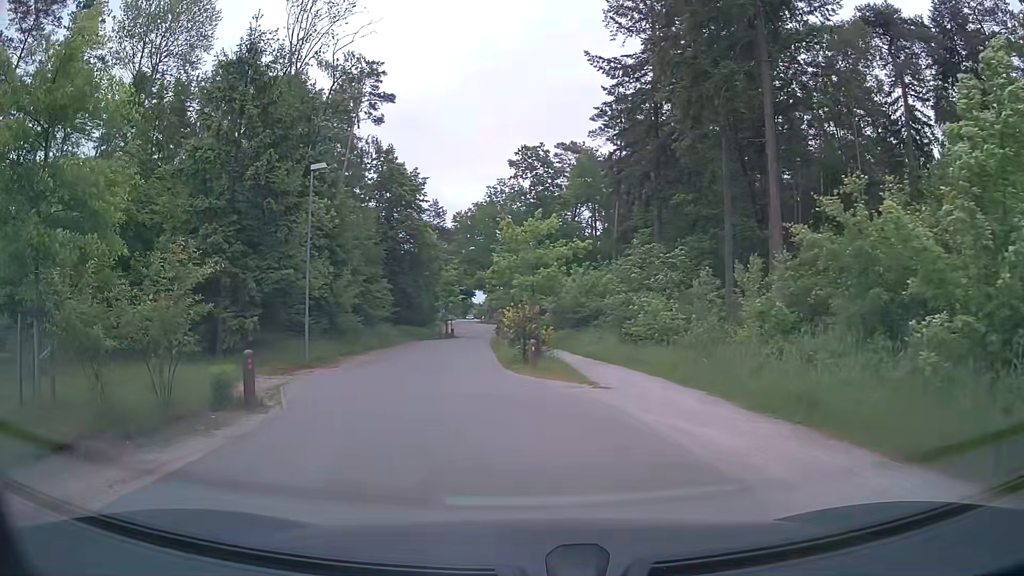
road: unclassified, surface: asphalt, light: Day
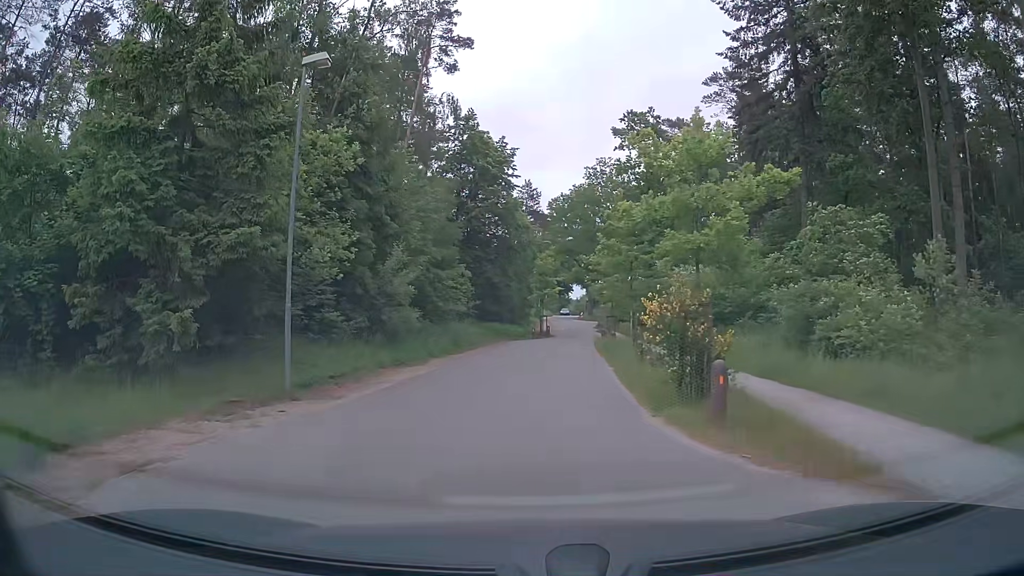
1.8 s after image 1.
(-0.8, +9.4) m; -8°
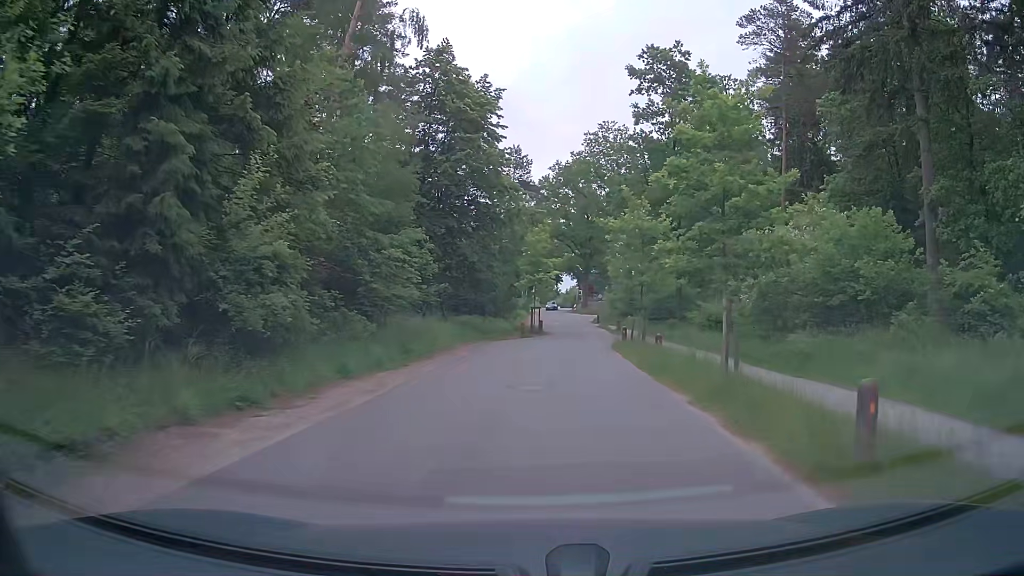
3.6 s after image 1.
(-0.3, +12.0) m; +1°
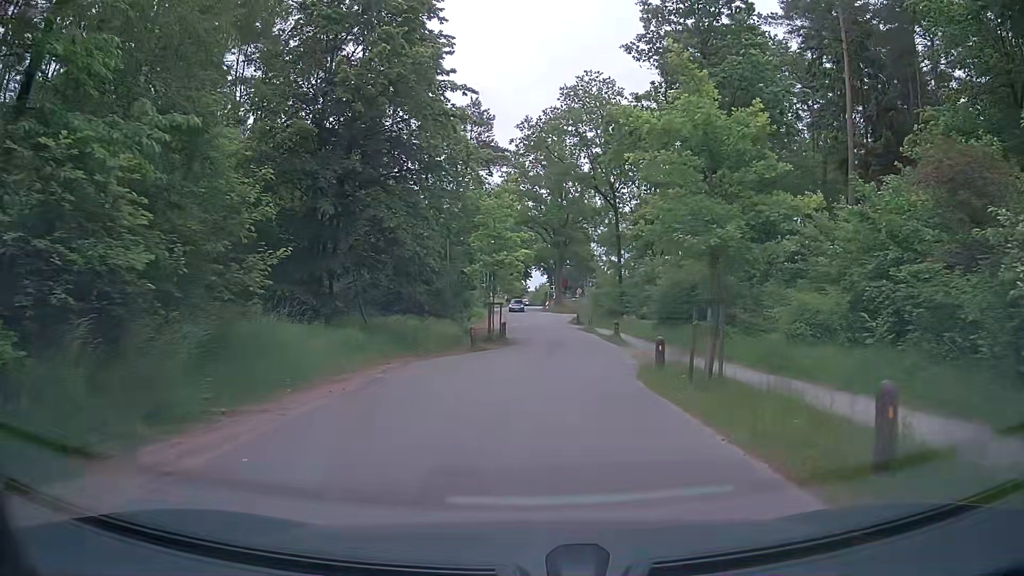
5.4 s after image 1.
(+0.3, +13.4) m; +2°
